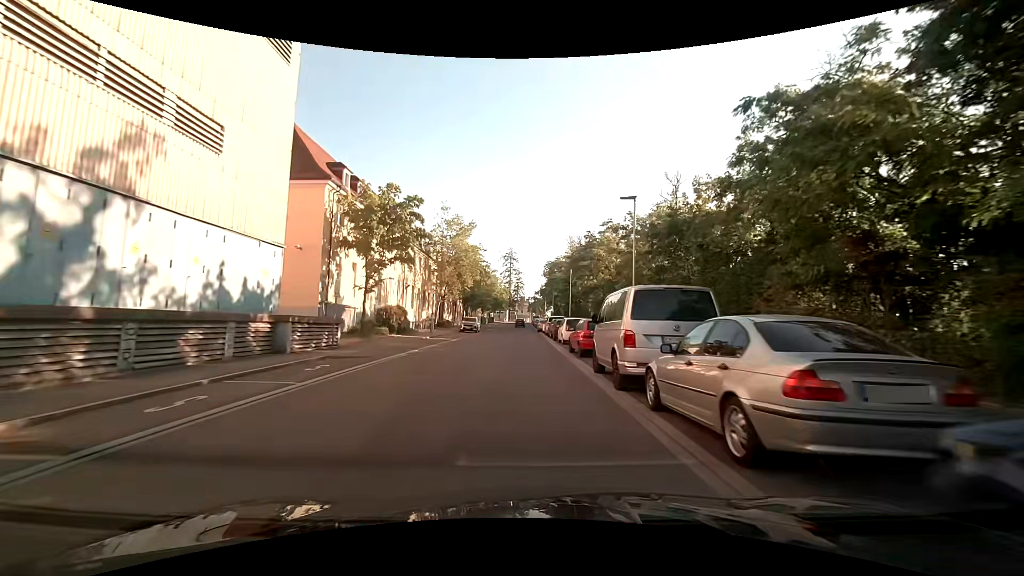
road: tertiary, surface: asphalt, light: Day
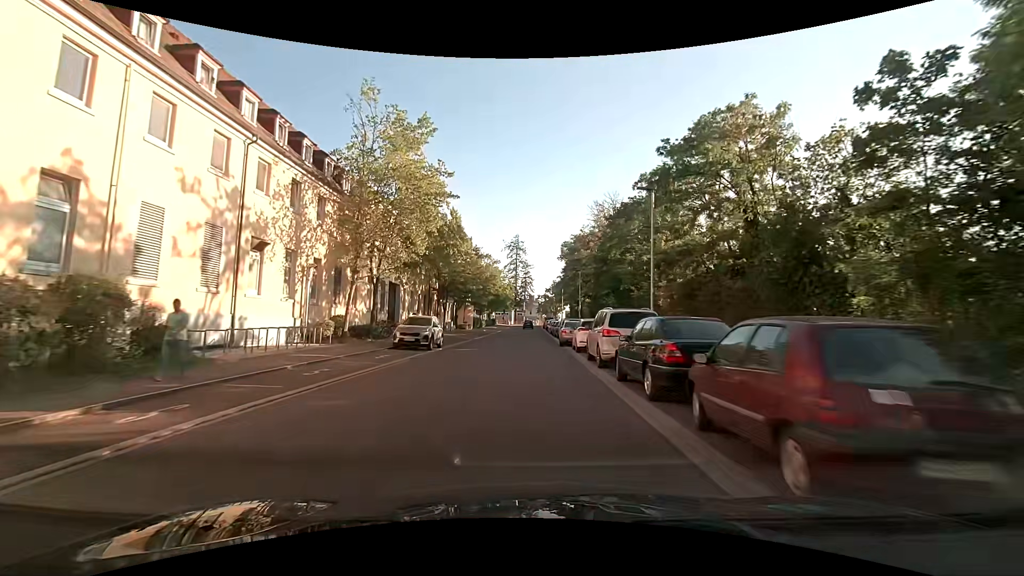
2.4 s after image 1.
(0.0, +28.4) m; 0°
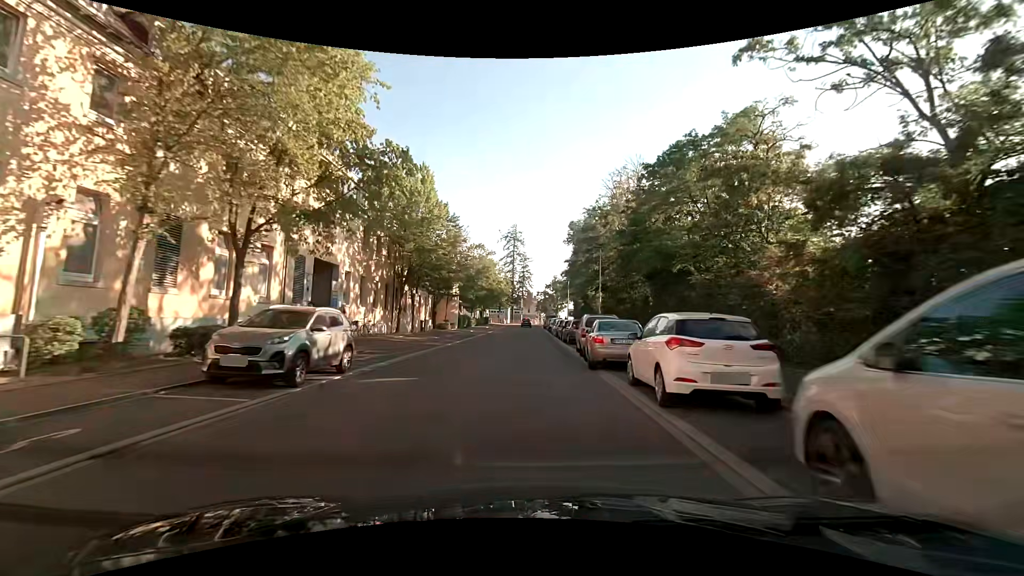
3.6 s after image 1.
(-0.1, +13.9) m; -1°
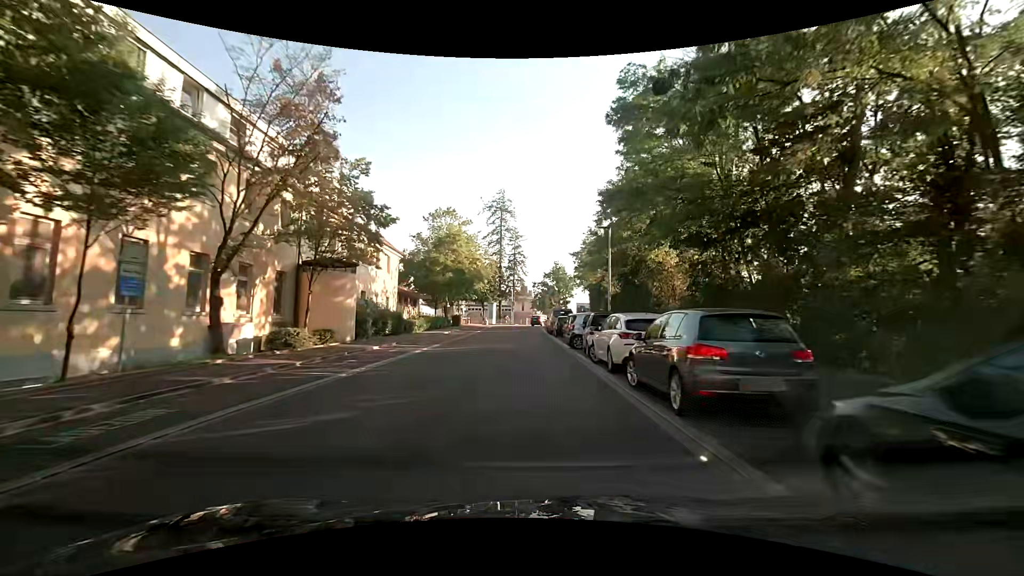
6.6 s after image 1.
(+0.5, +33.9) m; +1°
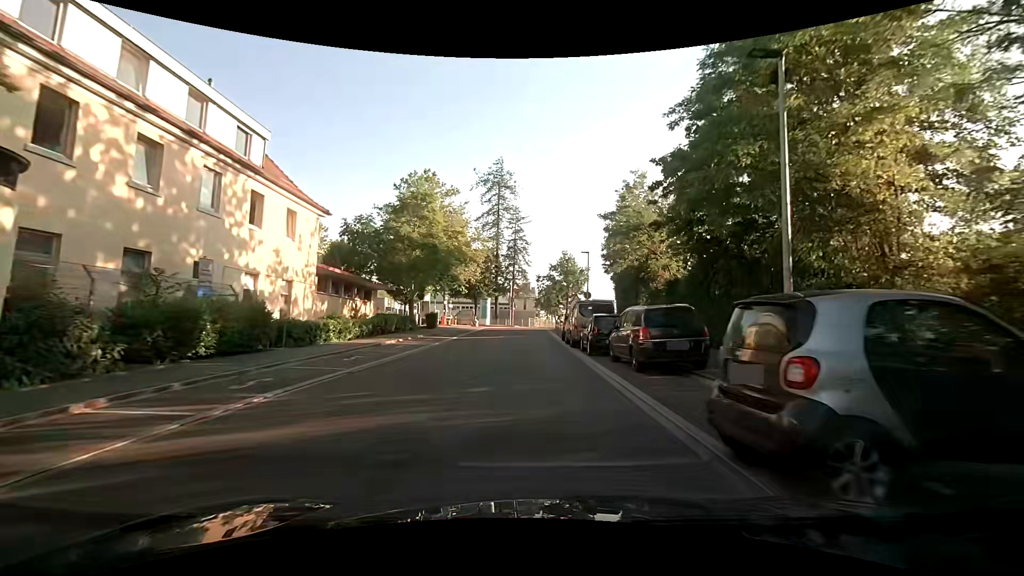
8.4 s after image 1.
(-0.1, +17.7) m; -1°
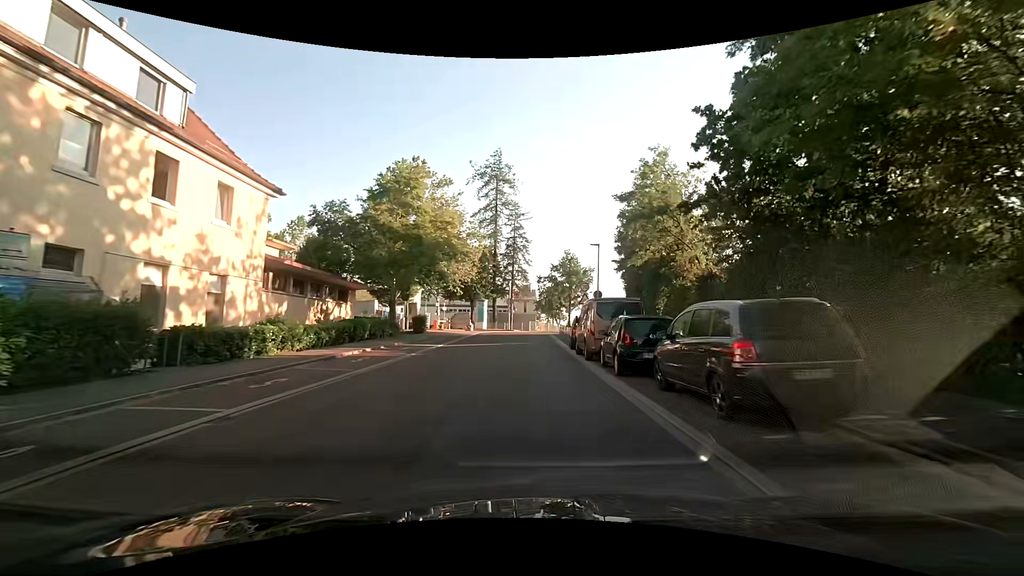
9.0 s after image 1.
(0.0, +5.3) m; 0°
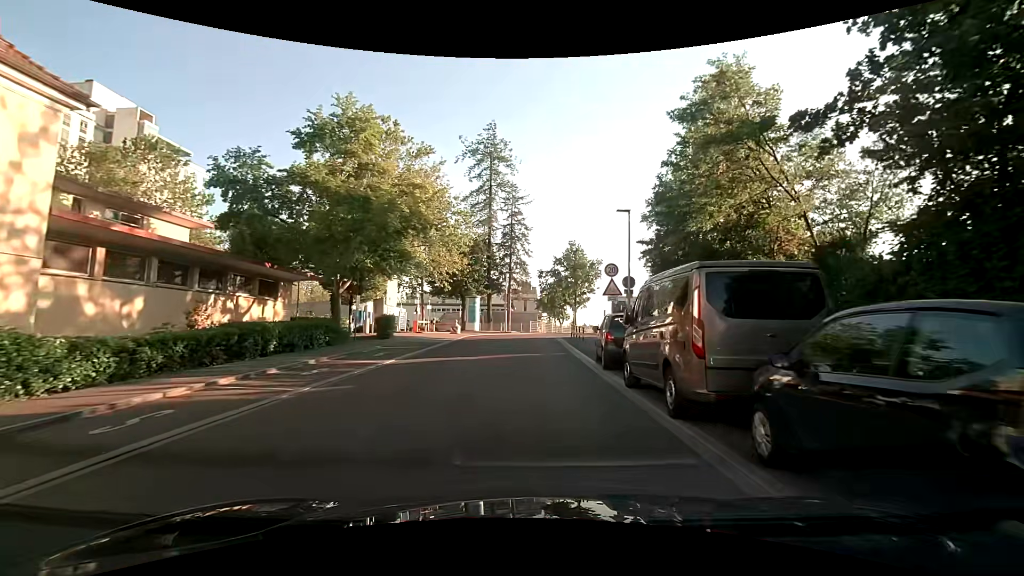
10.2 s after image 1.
(+0.1, +9.8) m; 0°
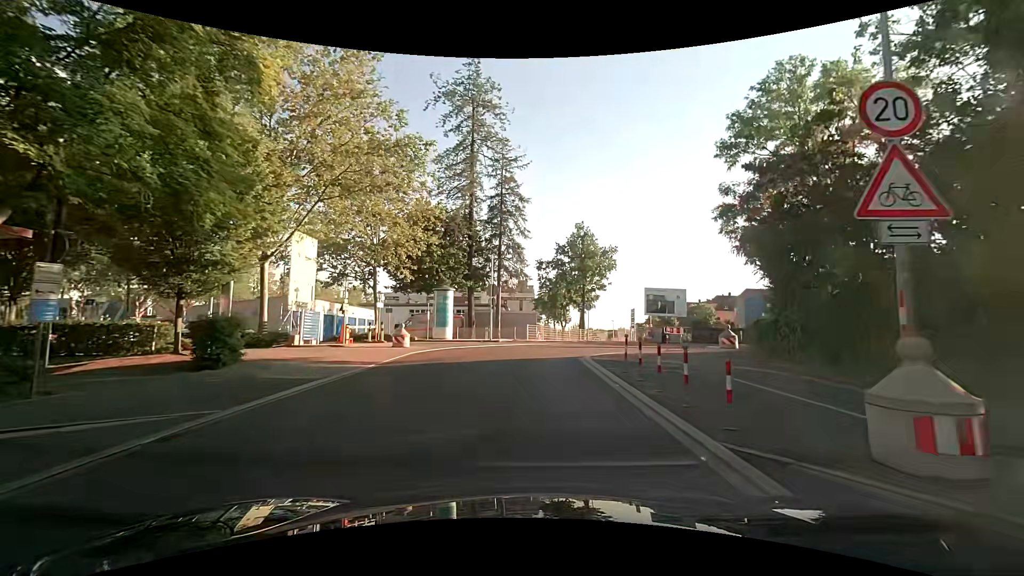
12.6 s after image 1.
(+0.1, +16.1) m; +1°
(0, +10) (0, +20) (+6, +28) (+16, +29) (+26, +29) (+36, +30) (+46, +30) (+56, +30) (+66, +31) (+76, +31) m
